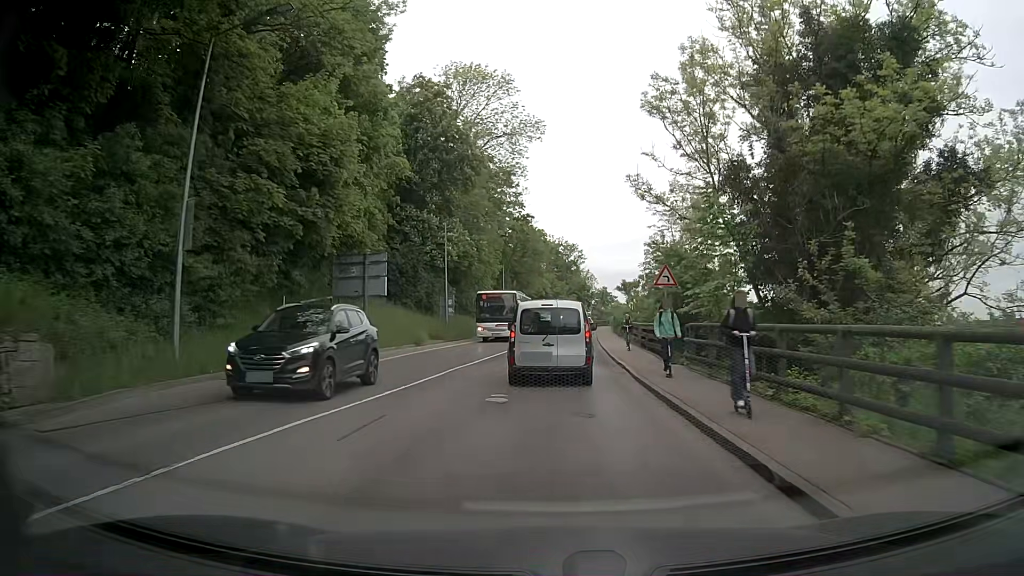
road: secondary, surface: asphalt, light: Day
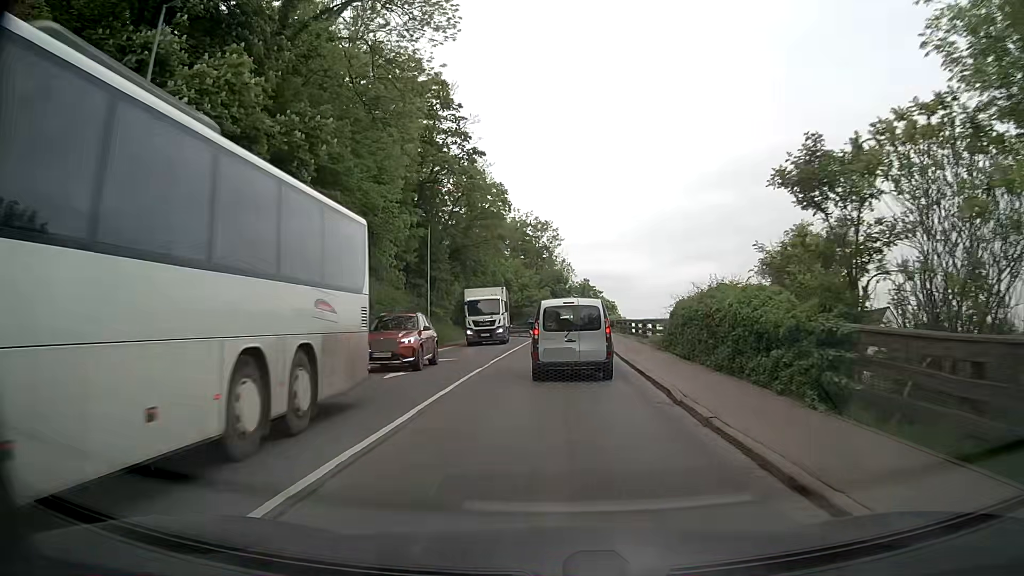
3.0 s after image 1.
(+0.2, +35.8) m; +2°
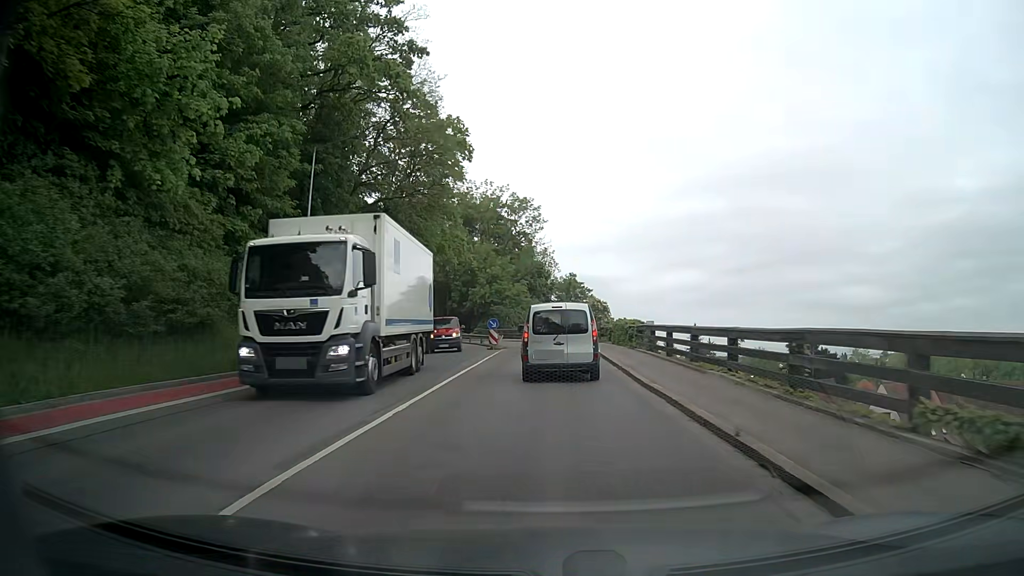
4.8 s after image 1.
(0.0, +21.9) m; +1°
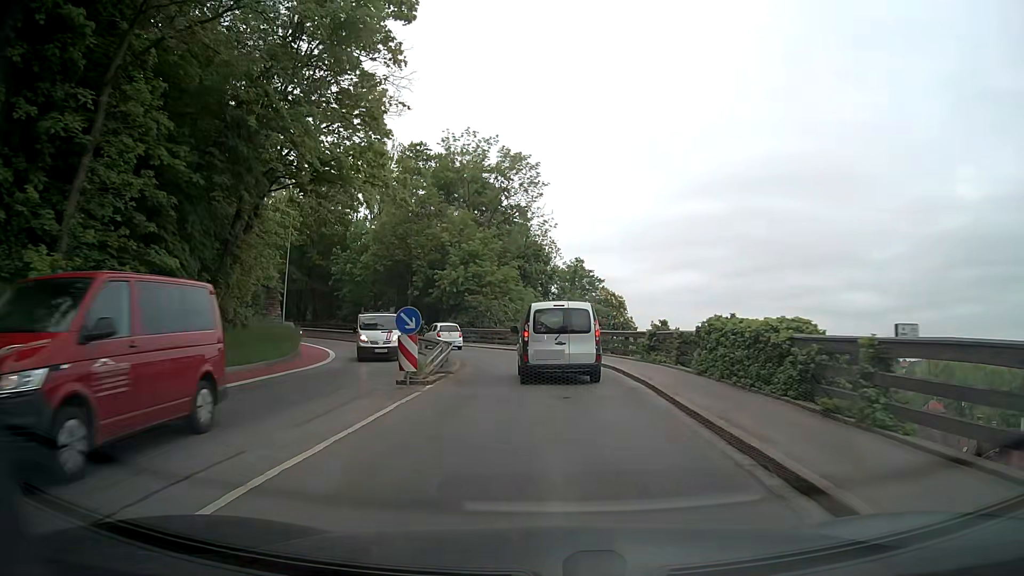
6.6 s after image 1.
(0.0, +21.8) m; 0°
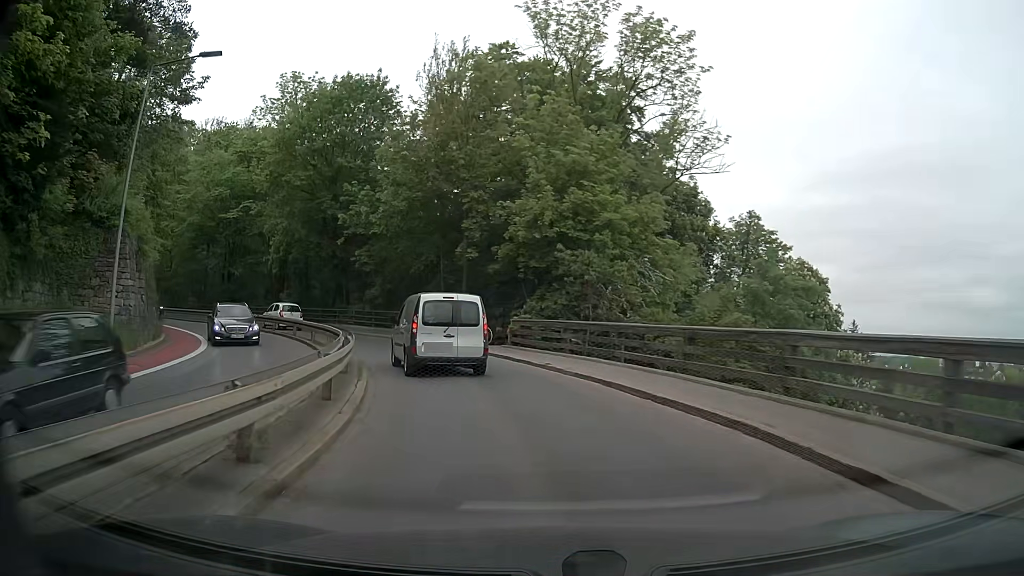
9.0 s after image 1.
(-1.6, +26.9) m; -12°
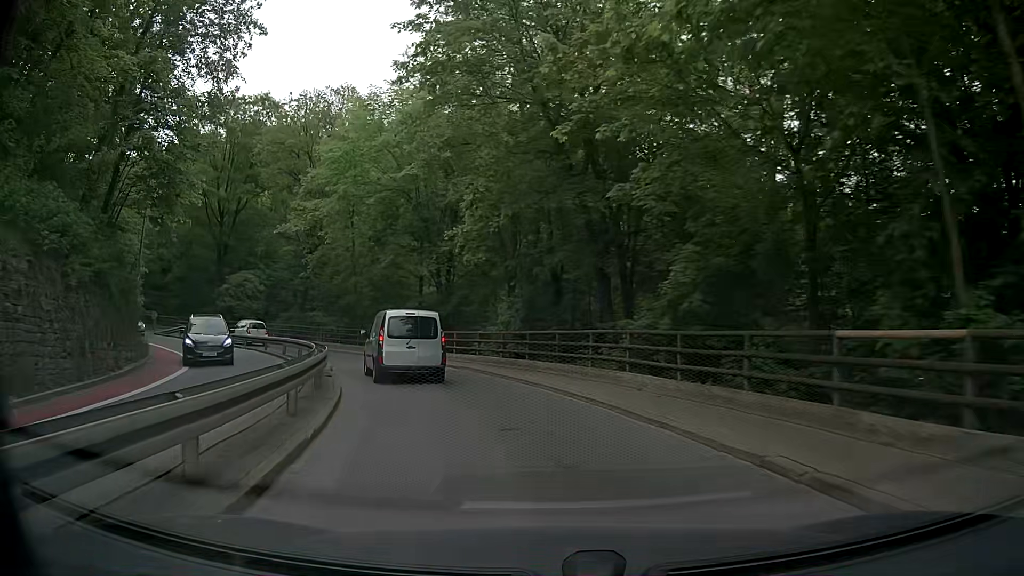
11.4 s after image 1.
(-5.5, +25.1) m; -26°
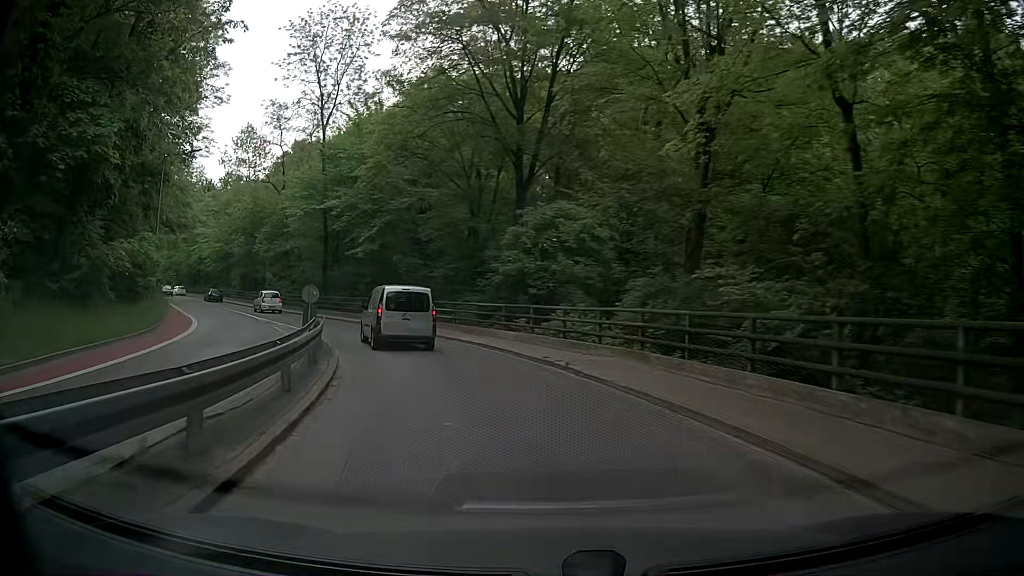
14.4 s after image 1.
(-9.9, +31.7) m; -36°
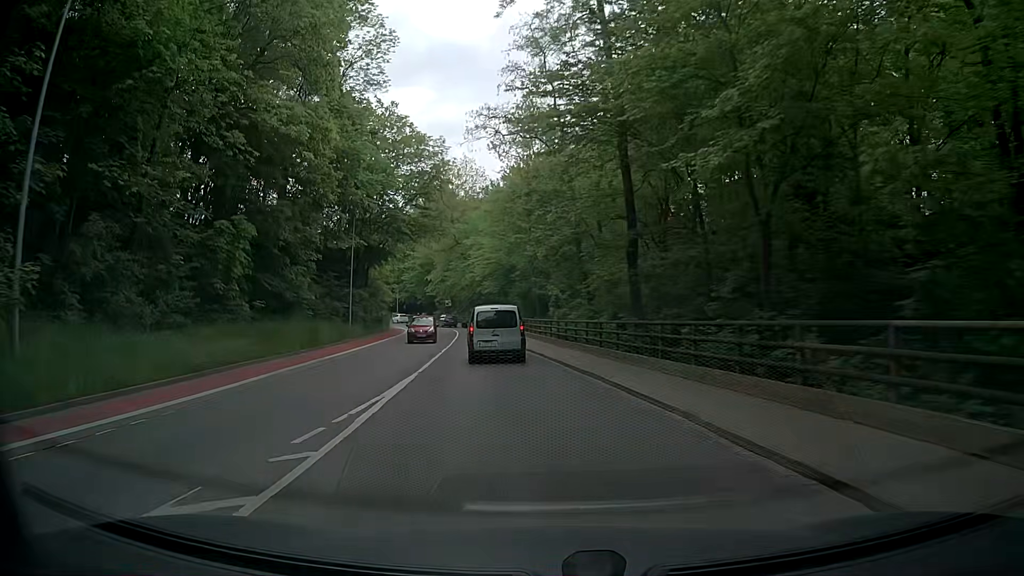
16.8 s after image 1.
(-7.0, +27.5) m; -28°
(-1, +10) (-1, +20) (-3, +30) (-4, +40) (-5, +50) (-6, +60) (-8, +69) (-11, +79) (-15, +88) (-19, +97) m
